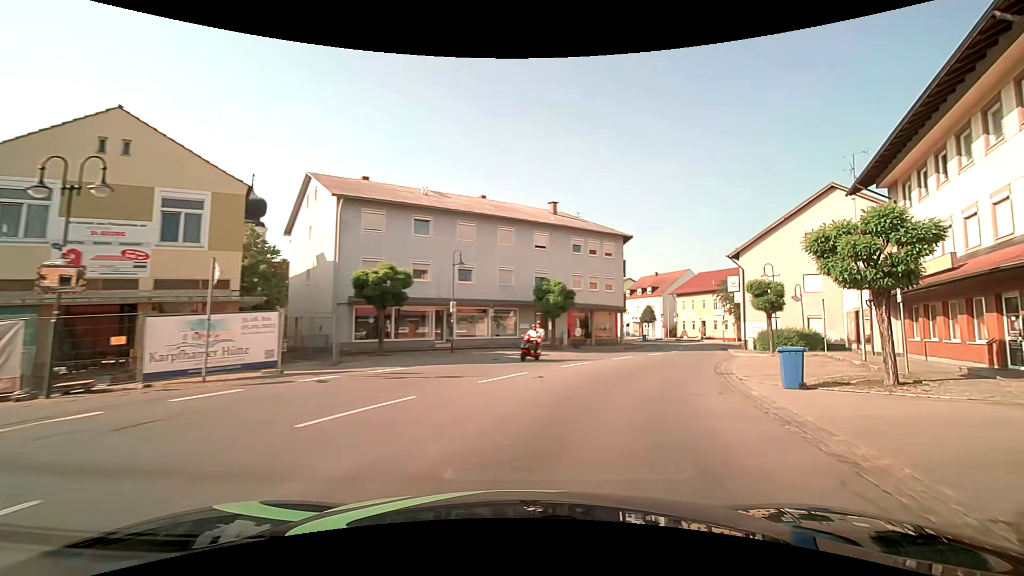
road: secondary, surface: asphalt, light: Day
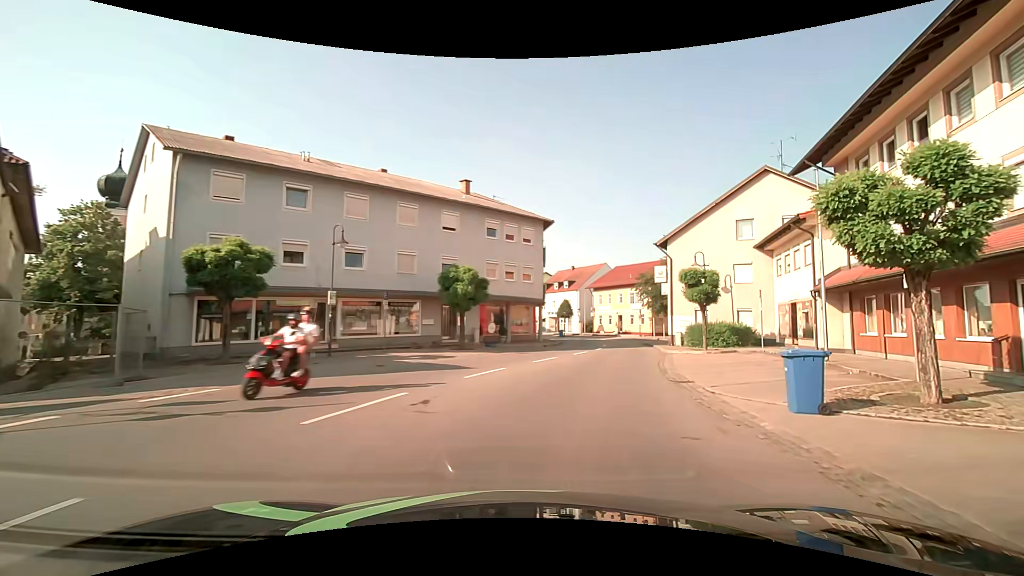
(+0.5, +5.3) m; +10°
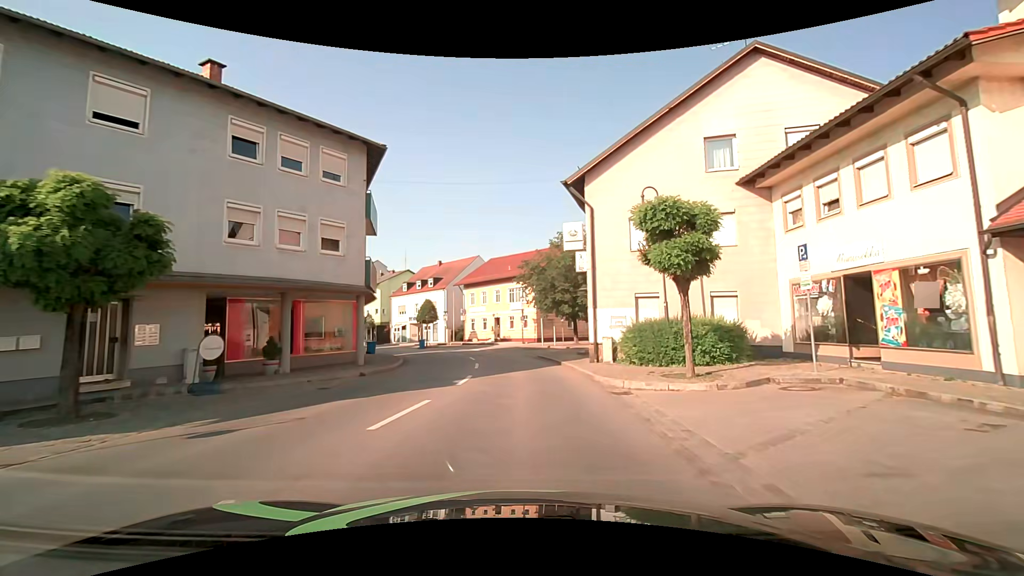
(+2.6, +16.4) m; +15°
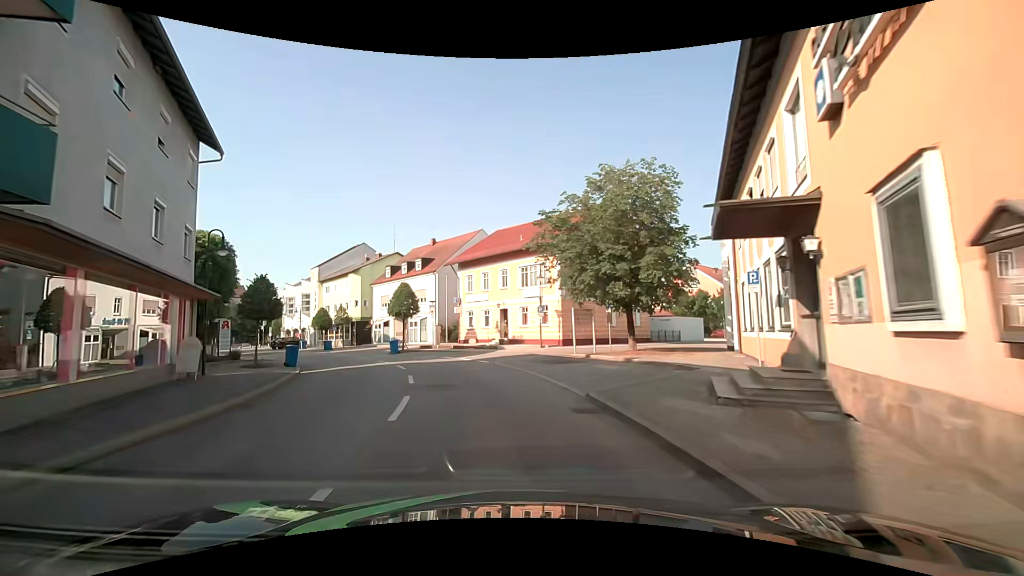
(+0.1, +17.6) m; -1°
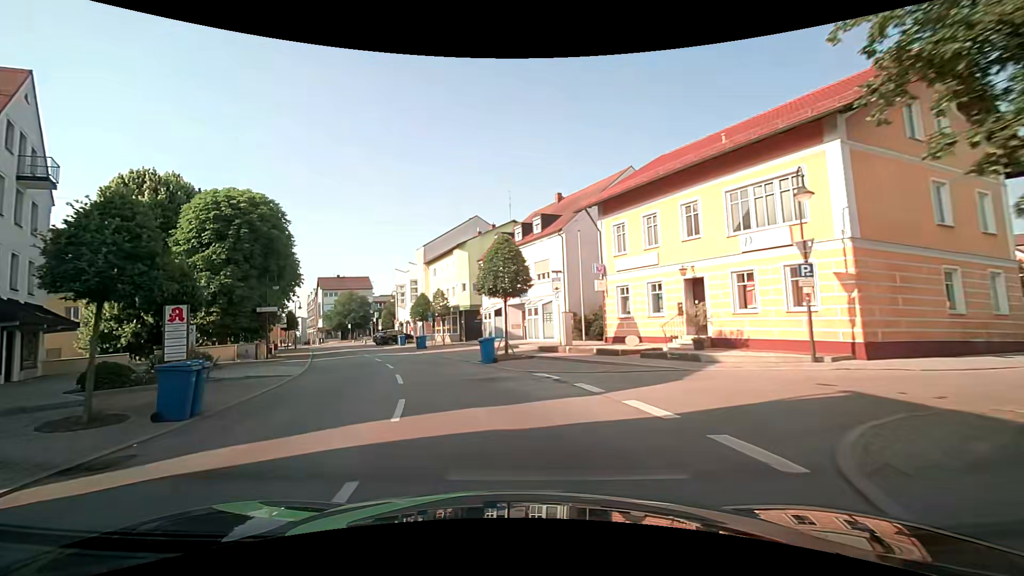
(-2.2, +18.4) m; -16°
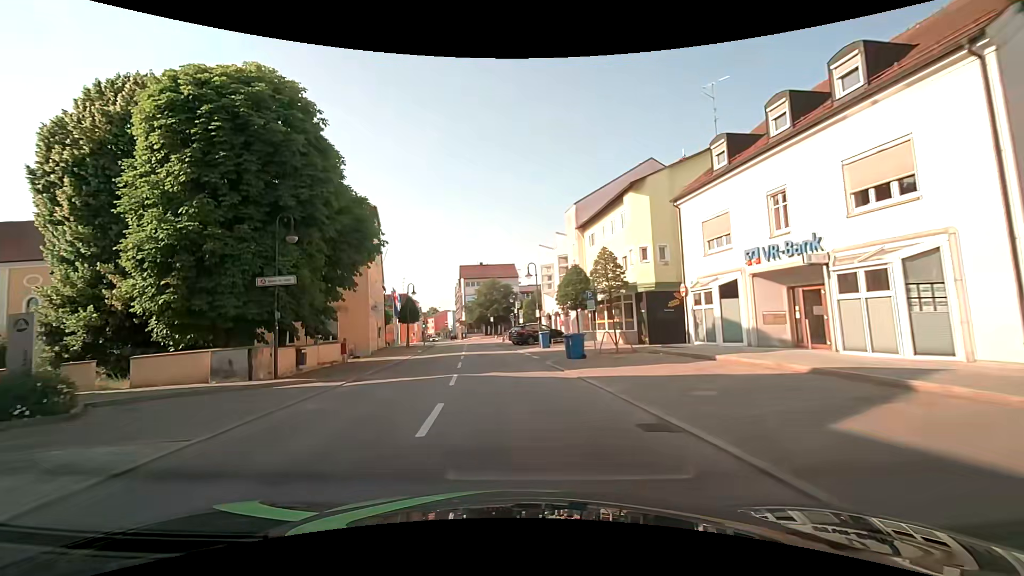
(-3.3, +19.6) m; -17°
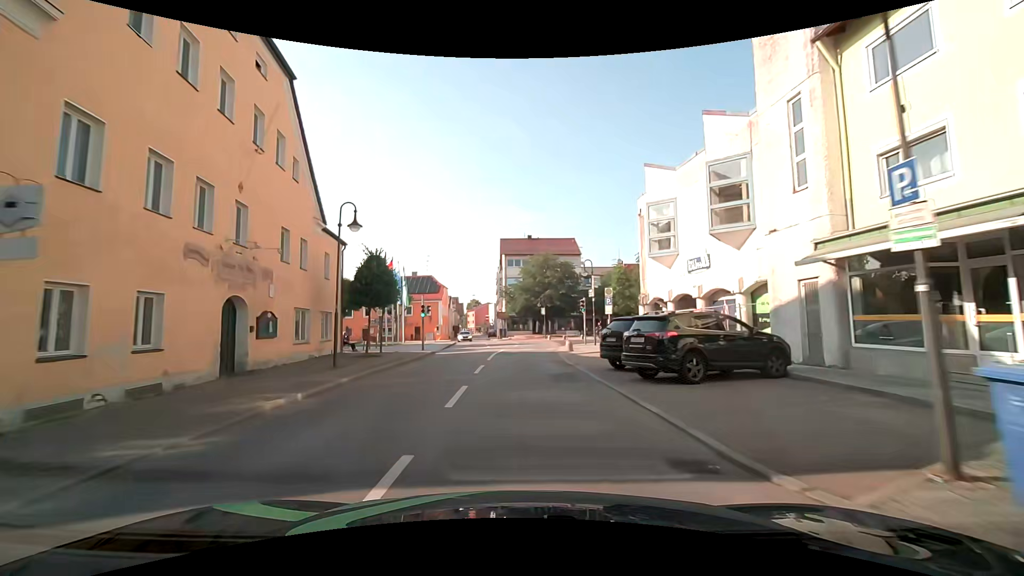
(-2.0, +28.0) m; -6°
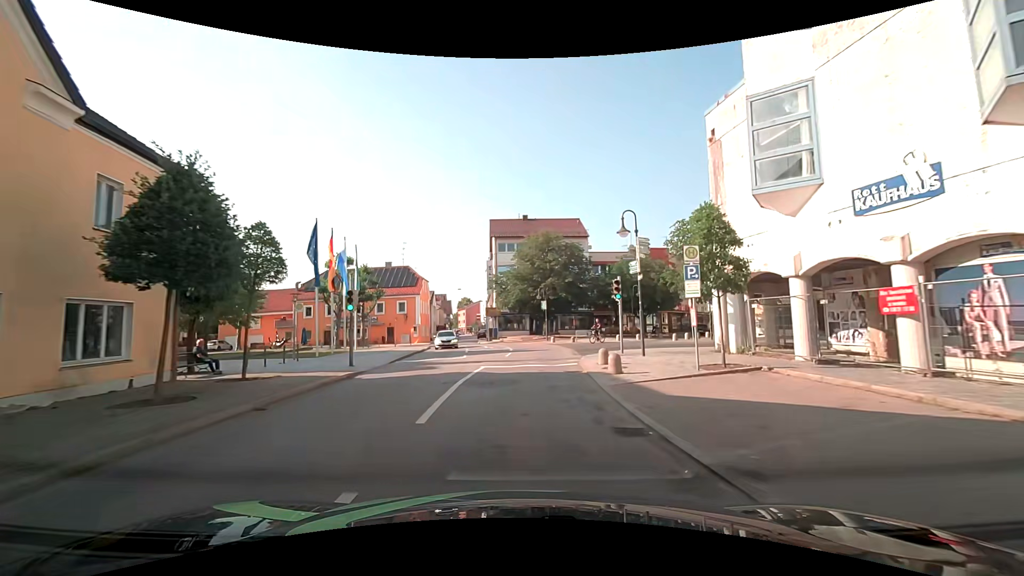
(0.0, +13.5) m; +1°
(0, +10) (+1, +20) (+1, +30) (0, +40) (-4, +49) (-7, +59) (-8, +69) (-9, +79) (-9, +89) (-10, +99) m
